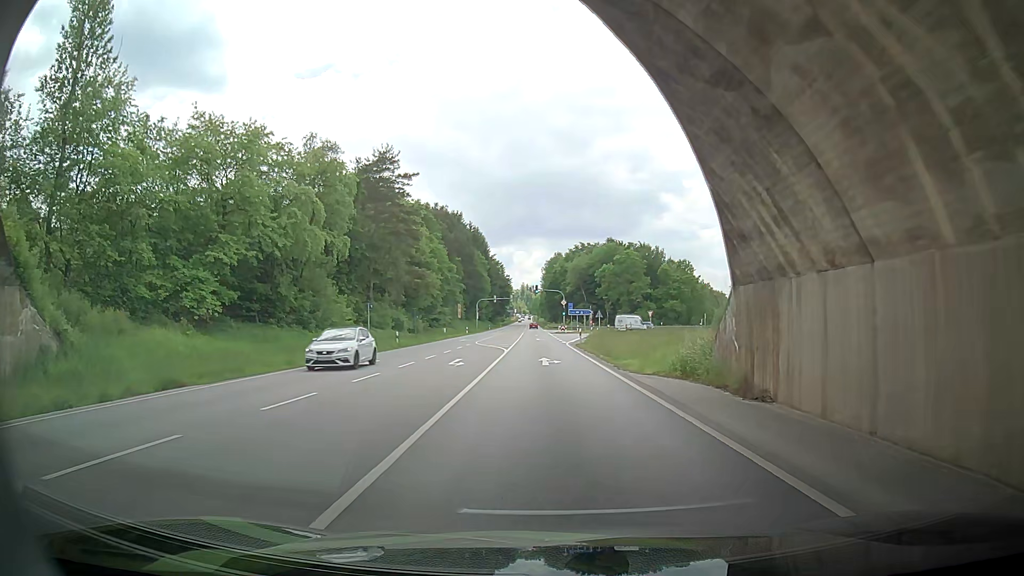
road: primary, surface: asphalt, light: Day
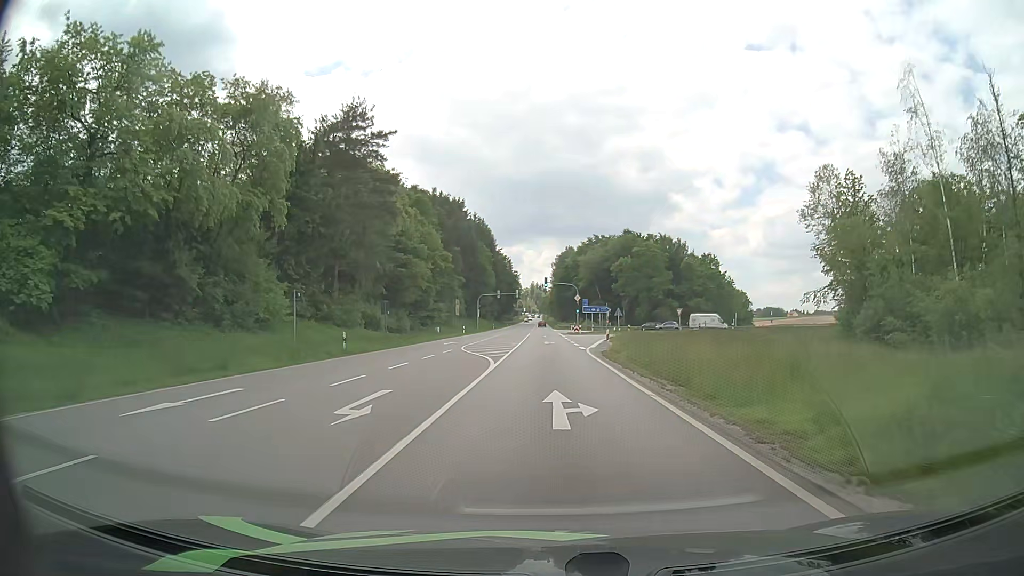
(-0.4, +14.1) m; -3°
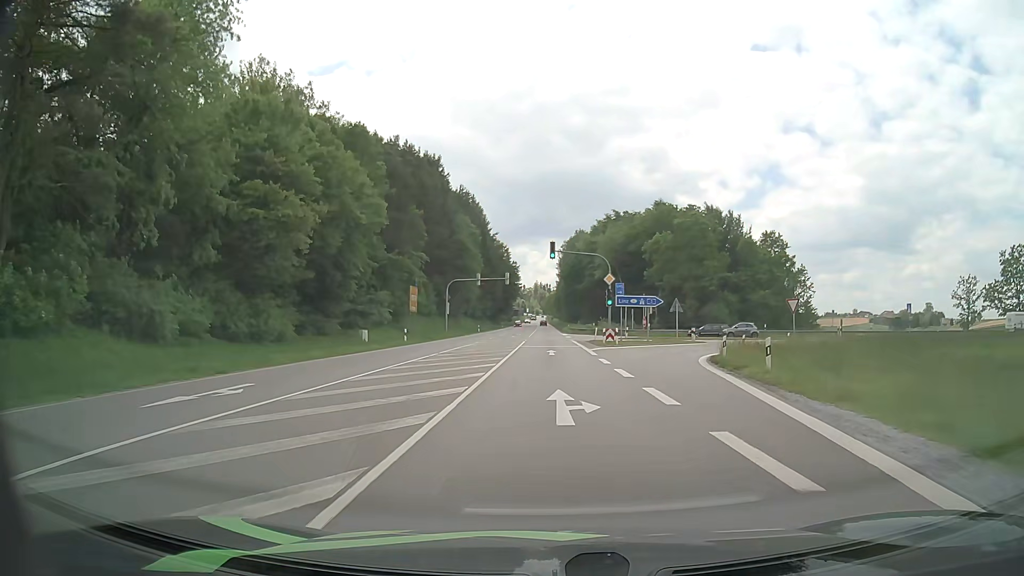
(-0.2, +36.4) m; 0°
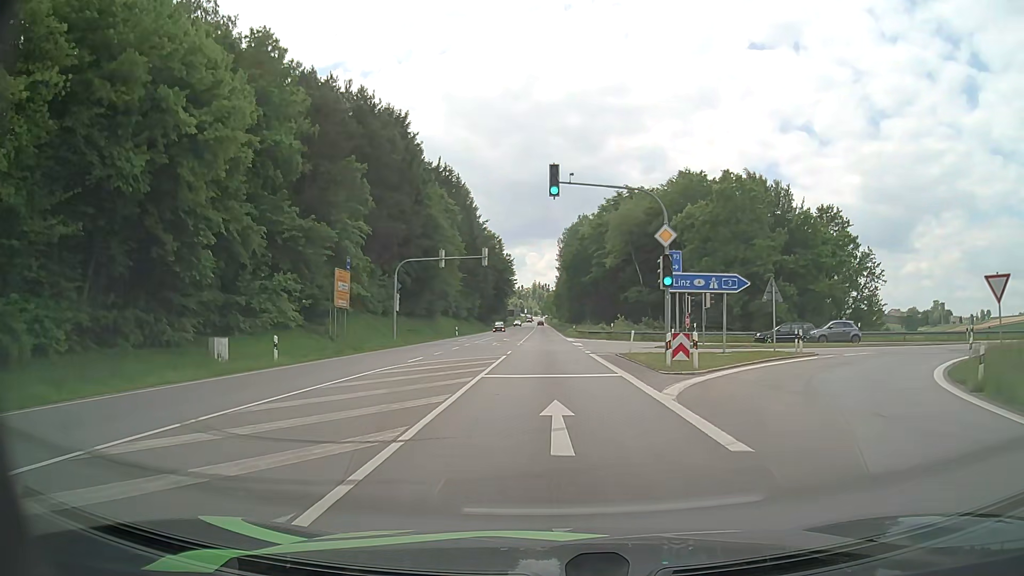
(-0.1, +22.4) m; 0°
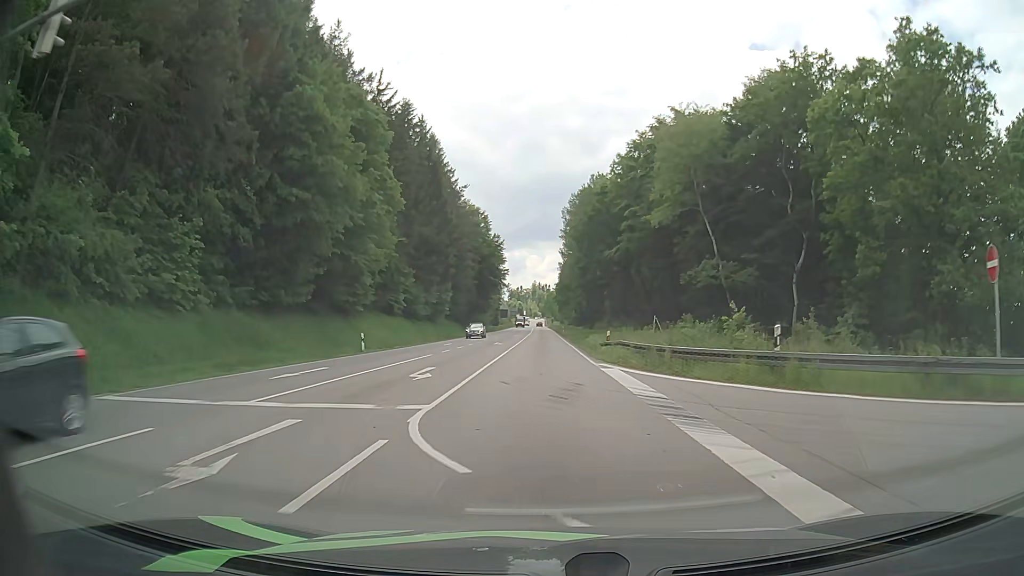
(-0.1, +38.0) m; 0°
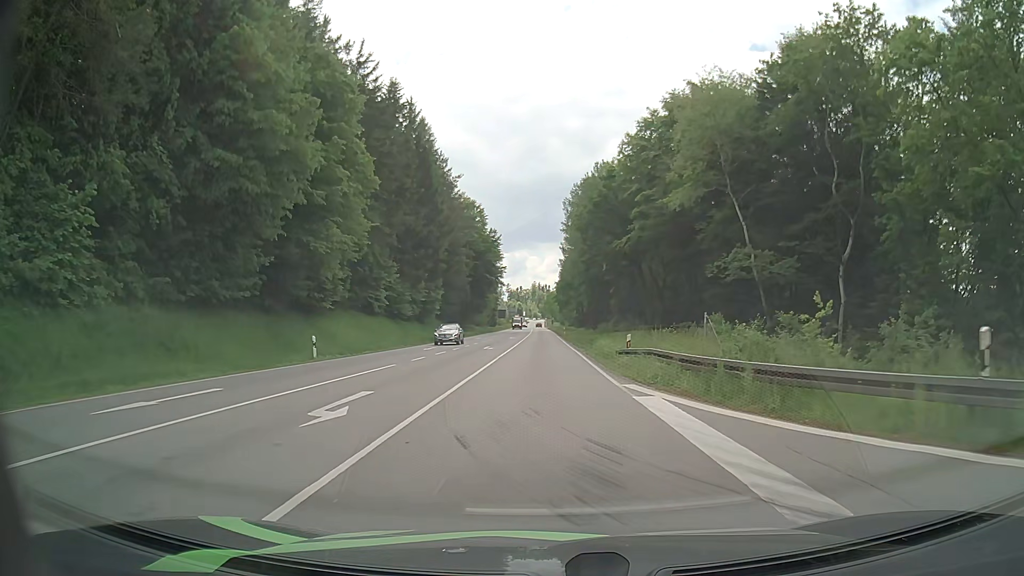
(+0.1, +7.7) m; +1°
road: secondary
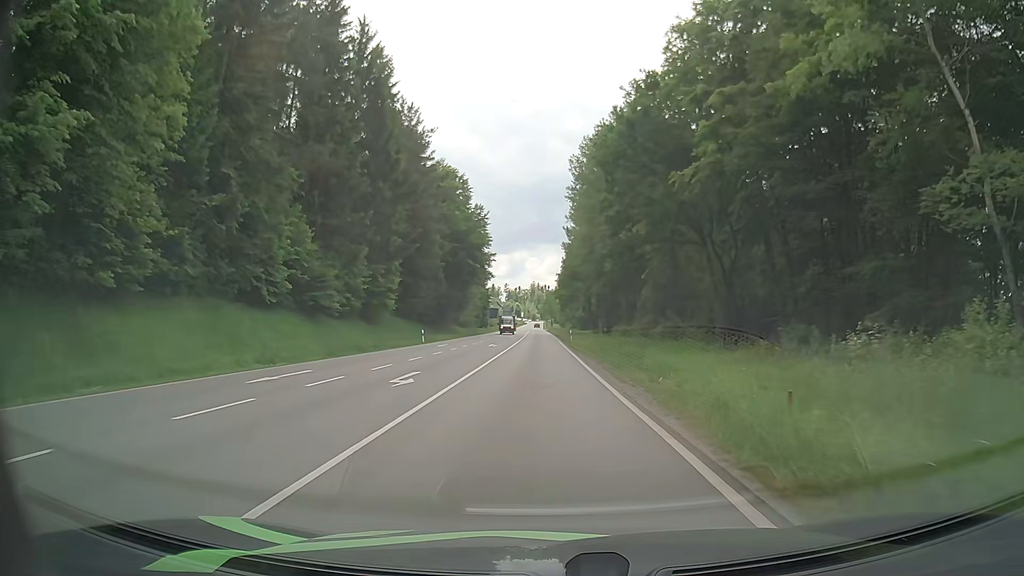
(-0.1, +23.9) m; 0°
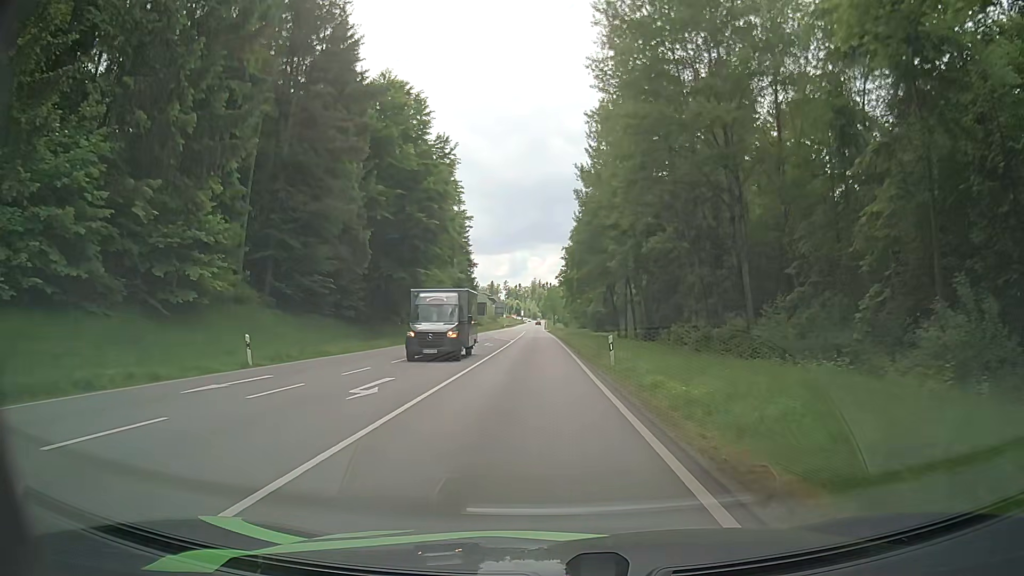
(-0.1, +33.2) m; 0°
(0, +10) (0, +20) (-1, +30) (-1, +40) (-1, +50) (-1, +60) (-1, +70) (-2, +80) (-2, +90) (-2, +100) m
